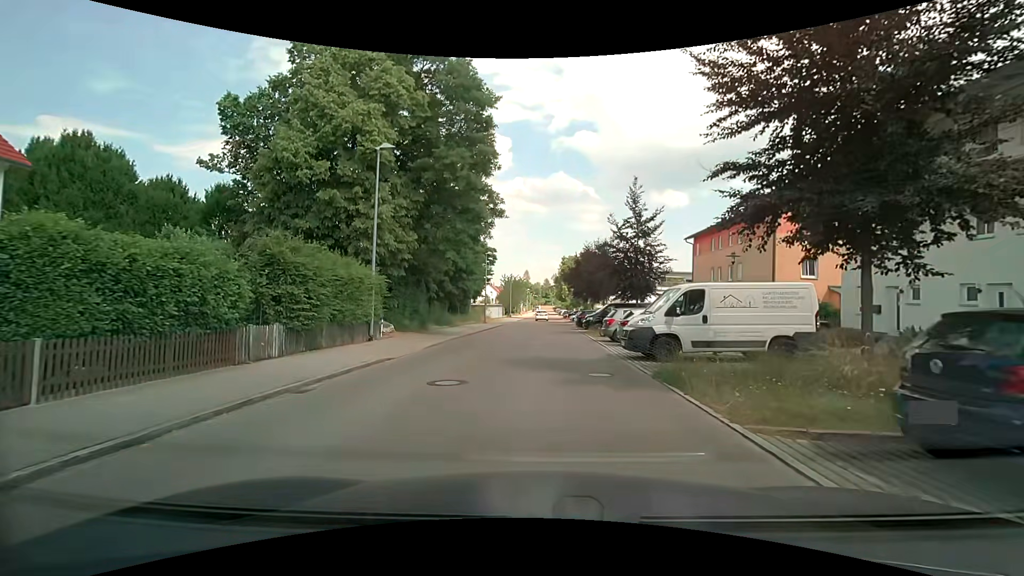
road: residential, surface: asphalt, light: Day
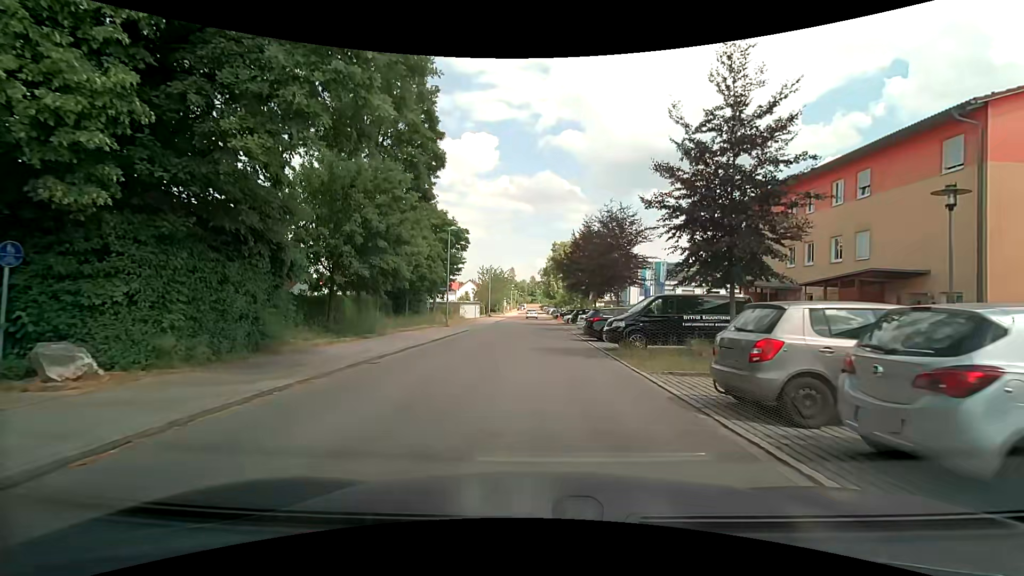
(+0.2, +15.8) m; +1°
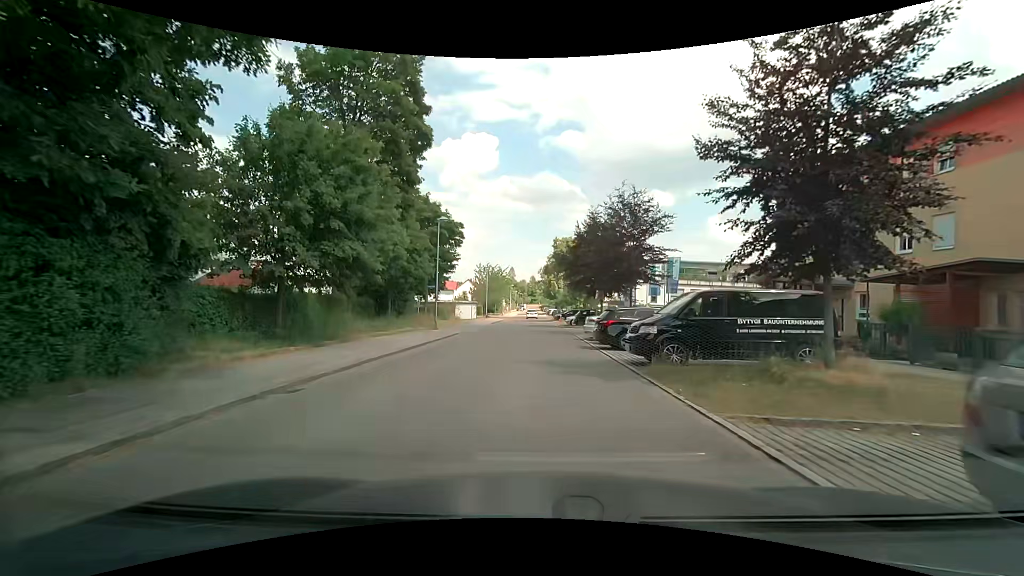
(0.0, +4.3) m; 0°
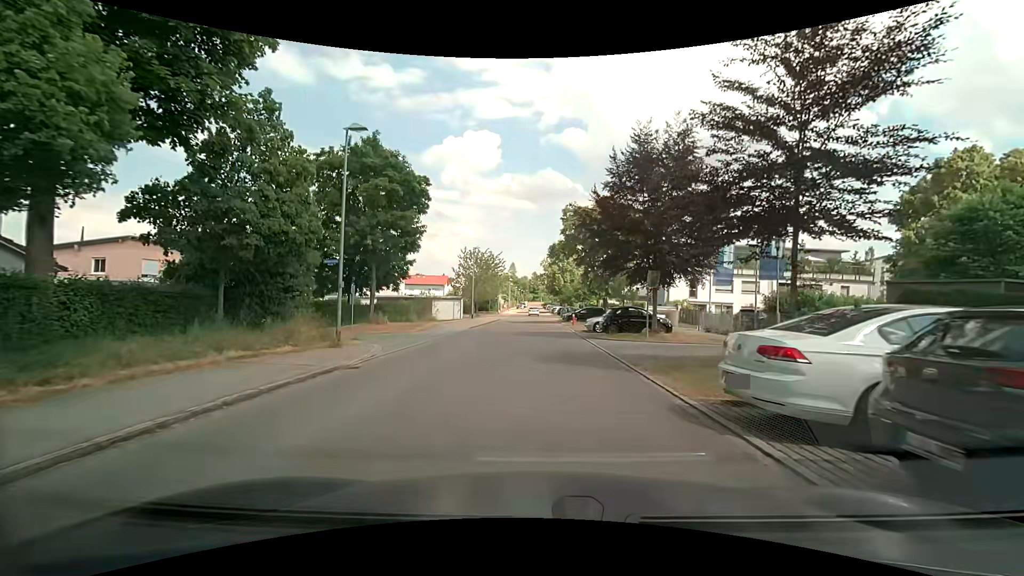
(+0.1, +17.2) m; 0°
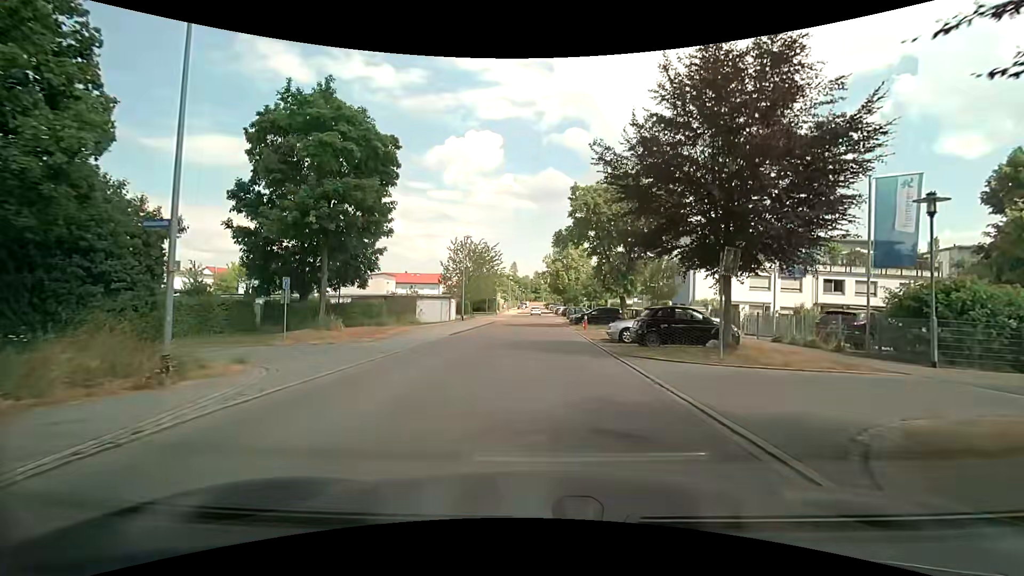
(0.0, +8.2) m; 0°
(0, +10) (0, +20) (0, +30) (0, +40) (0, +50) (0, +60) (0, +70) (0, +80) (0, +90) (0, +100) m
